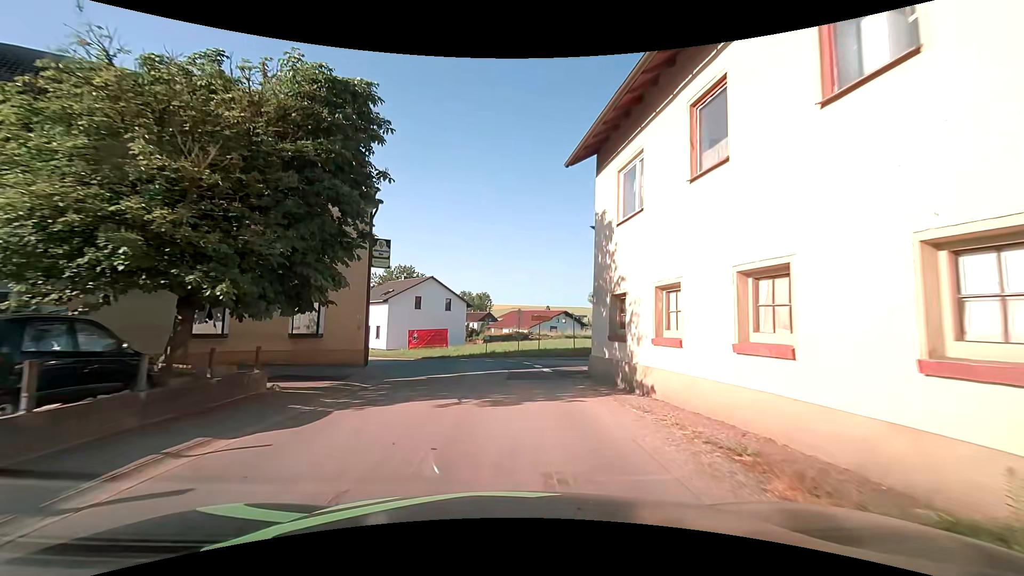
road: tertiary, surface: asphalt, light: Day
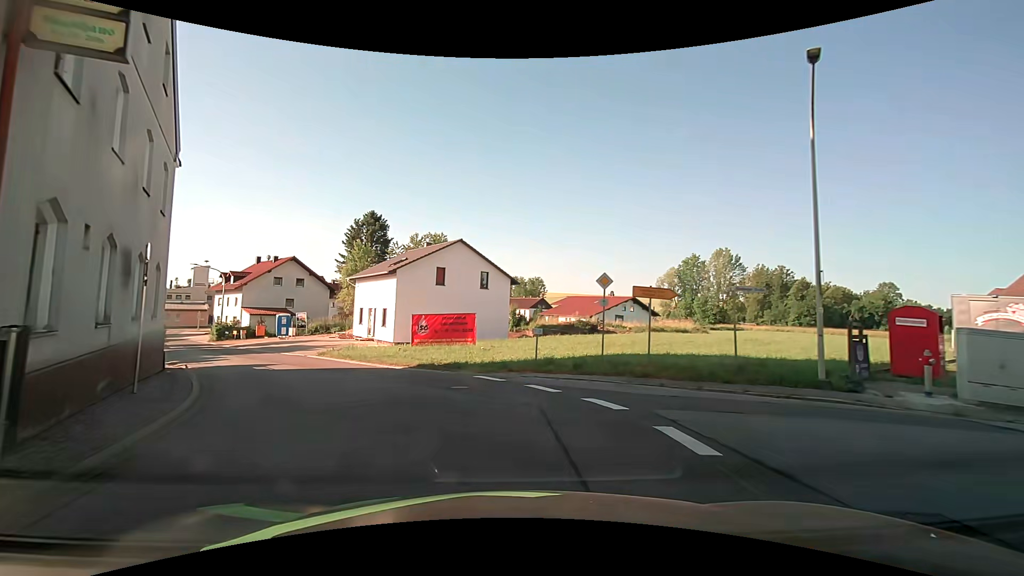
(-0.4, +17.1) m; -6°
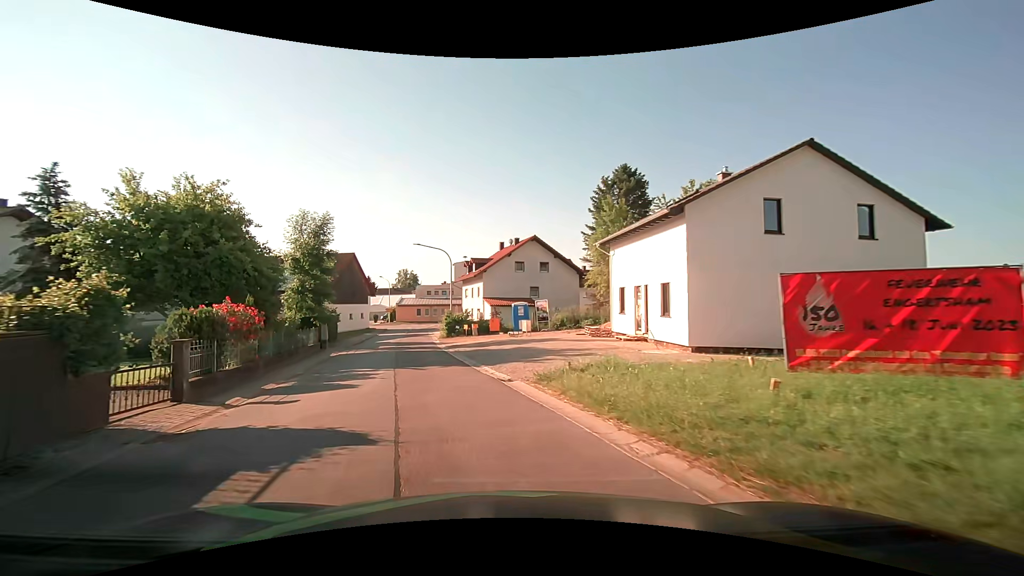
(-4.2, +17.1) m; -29°
(-1, +10) (-3, +20) (-5, +29) (-7, +39) (-9, +49) (-10, +59) (-12, +69) (-13, +79) (-16, +88) (-23, +95) m
